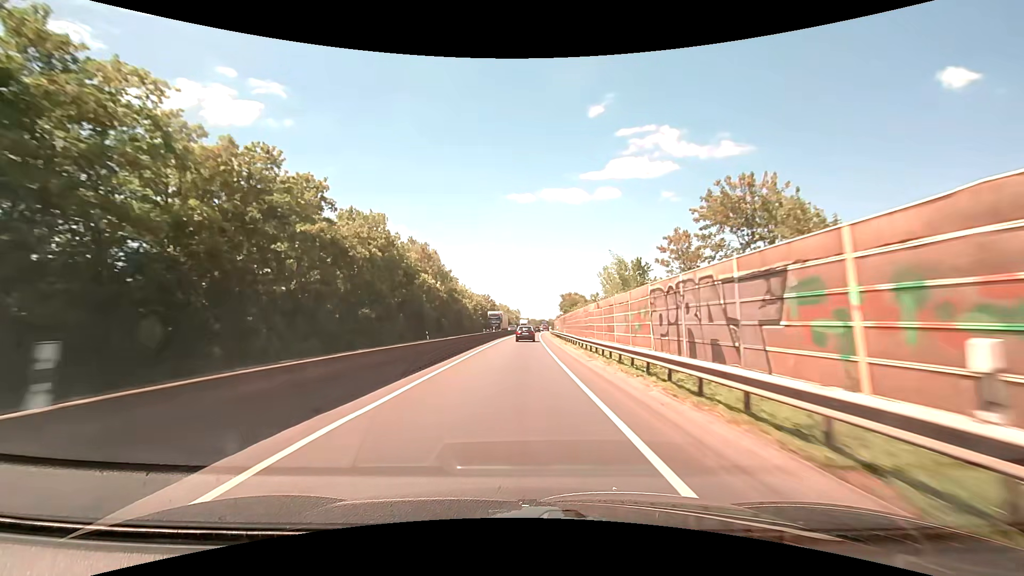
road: trunk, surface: asphalt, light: Day
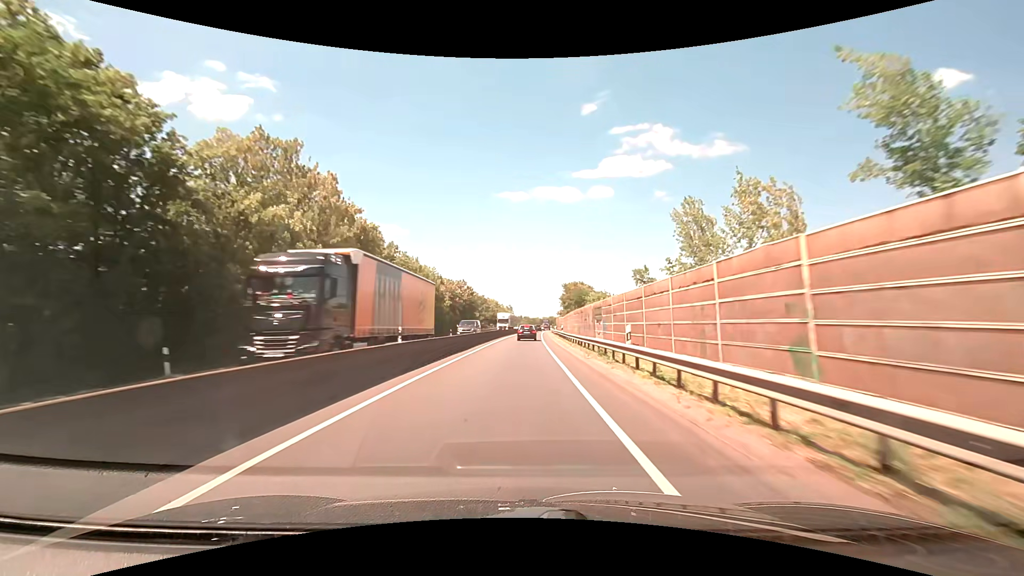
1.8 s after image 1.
(+0.4, +39.1) m; +1°
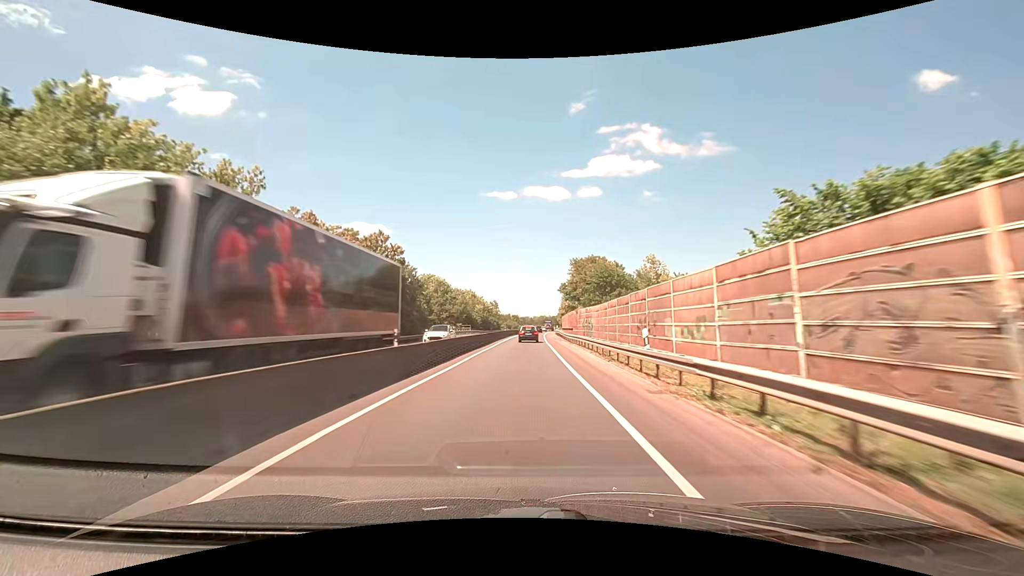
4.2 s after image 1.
(+0.6, +51.6) m; +1°
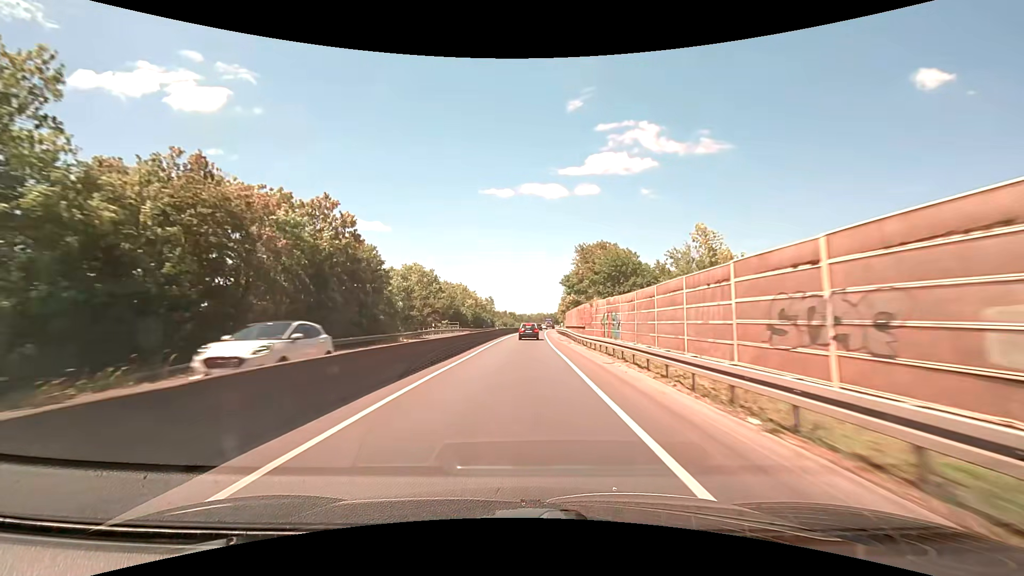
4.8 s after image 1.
(0.0, +12.8) m; 0°
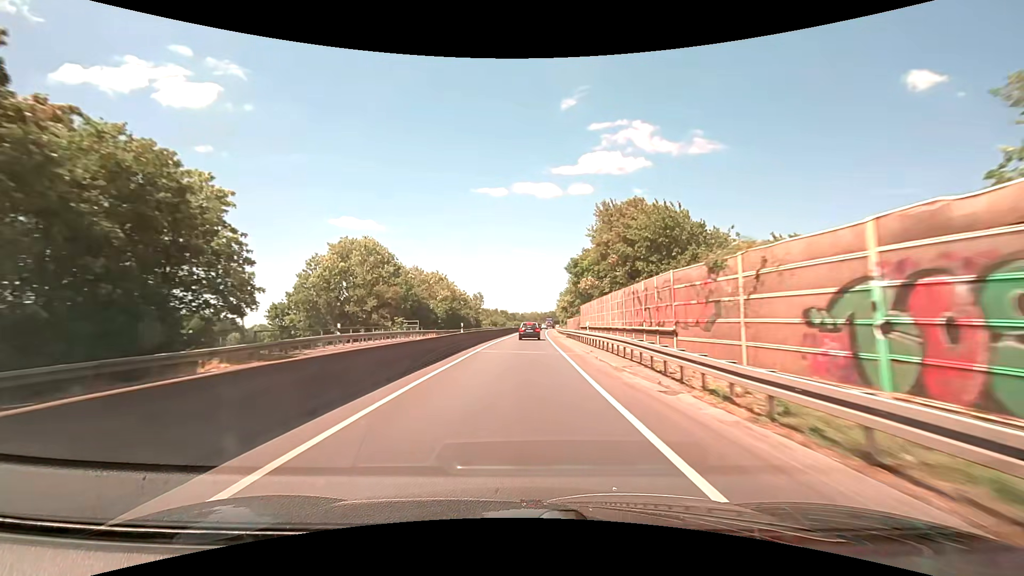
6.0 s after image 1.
(+0.2, +25.4) m; +1°
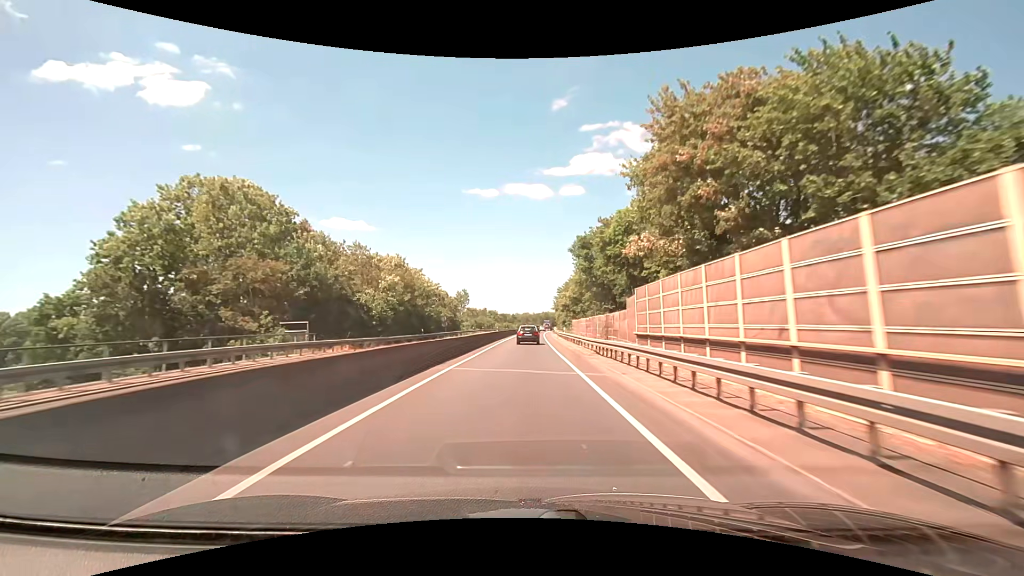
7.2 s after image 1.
(+0.1, +25.0) m; +1°
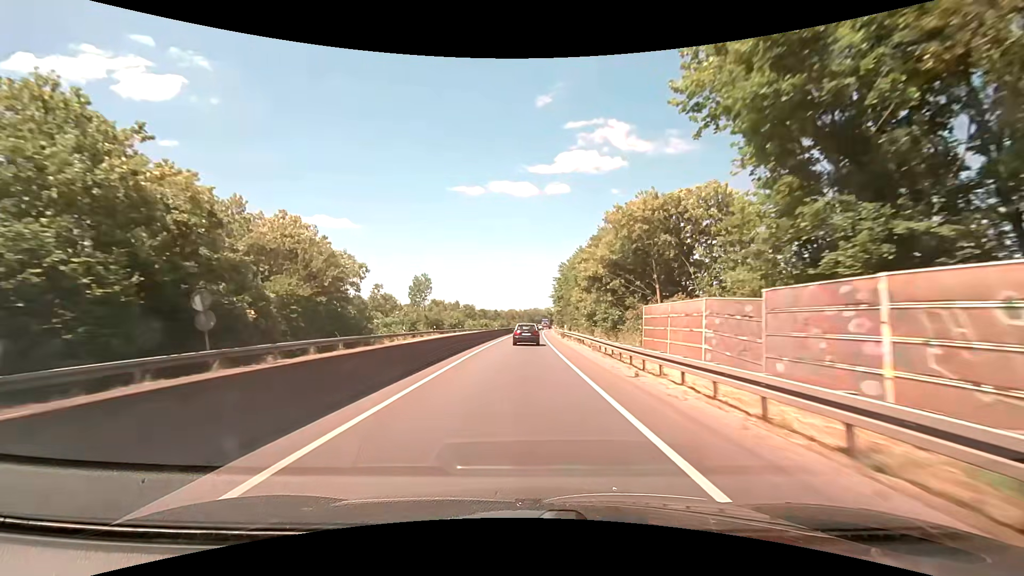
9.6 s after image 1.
(+0.6, +48.8) m; +1°
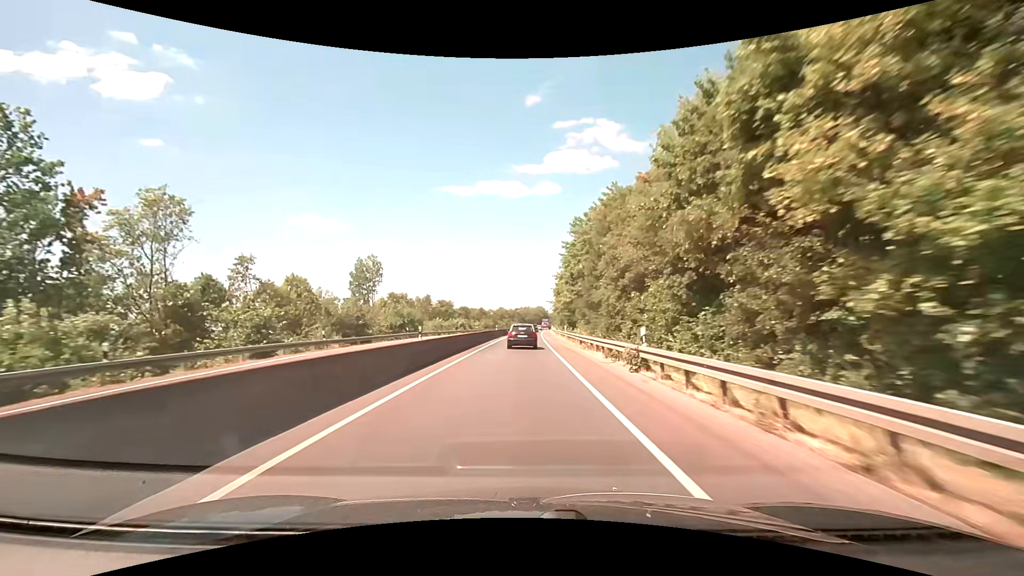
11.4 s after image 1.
(+0.5, +35.1) m; +1°
(0, +10) (0, +20) (0, +30) (0, +40) (0, +50) (+1, +60) (+1, +70) (+1, +80) (+2, +90) (+2, +100) m
